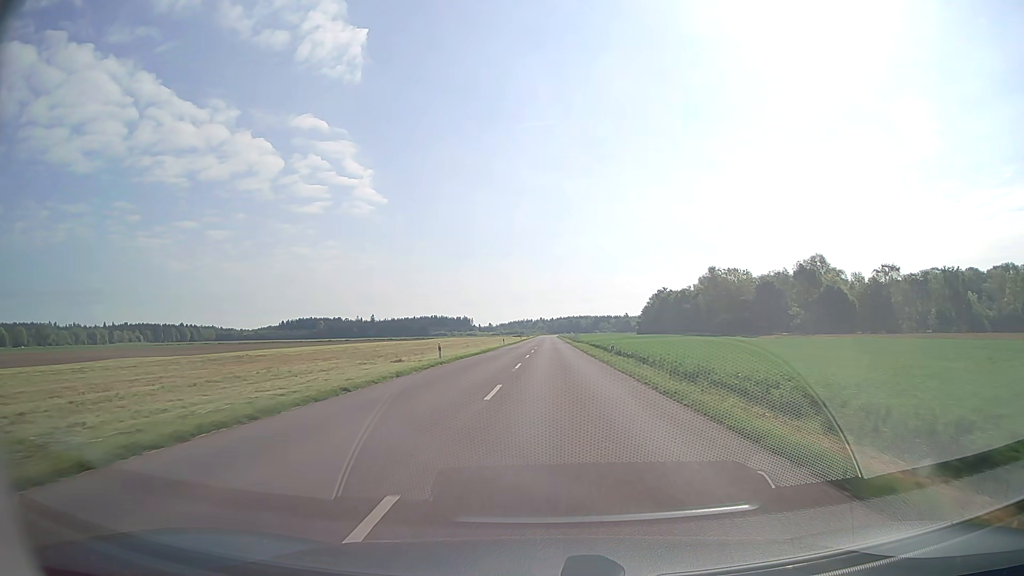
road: tertiary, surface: asphalt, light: Day
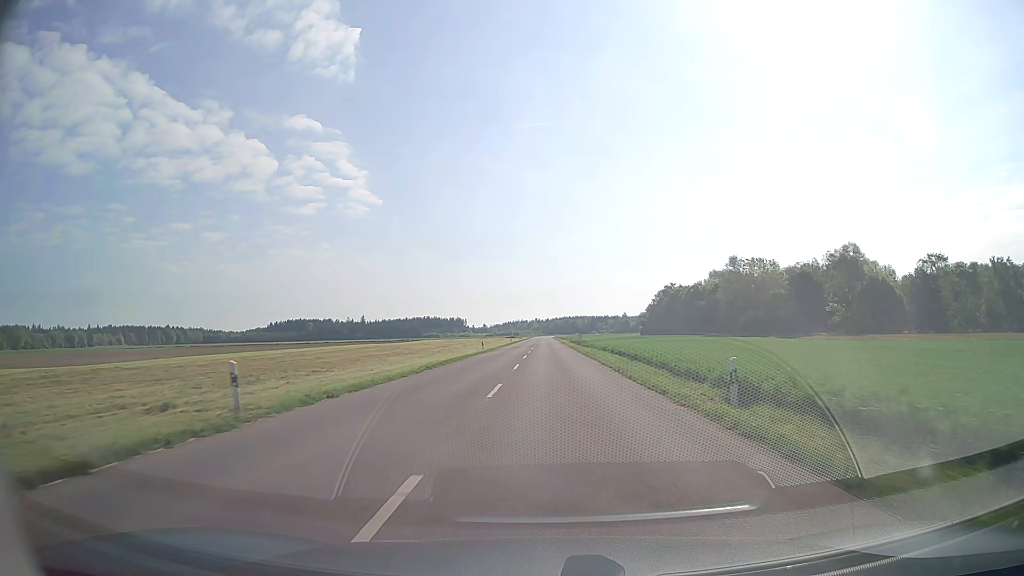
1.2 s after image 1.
(+0.1, +23.5) m; 0°
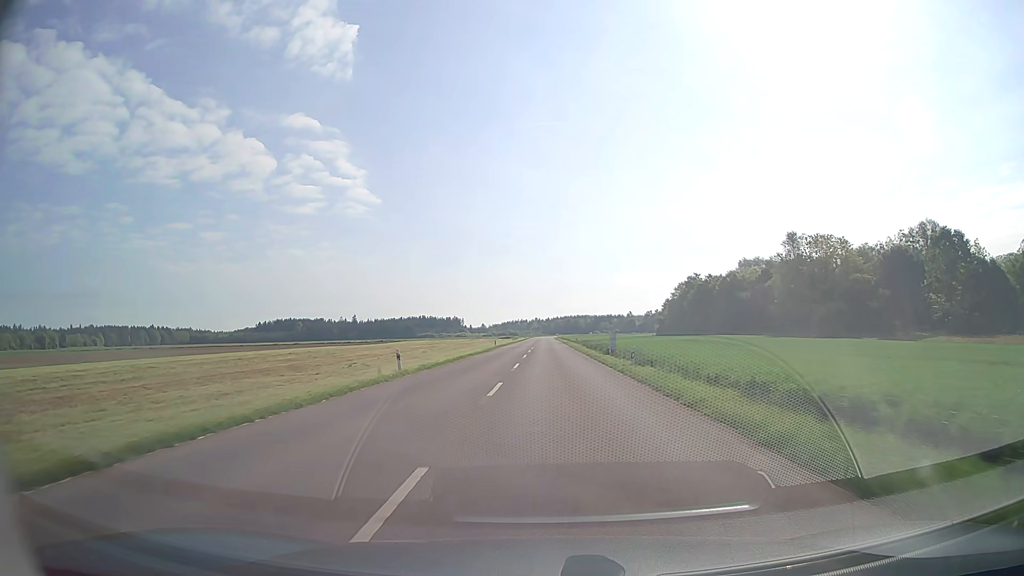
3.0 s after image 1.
(+0.1, +35.8) m; 0°
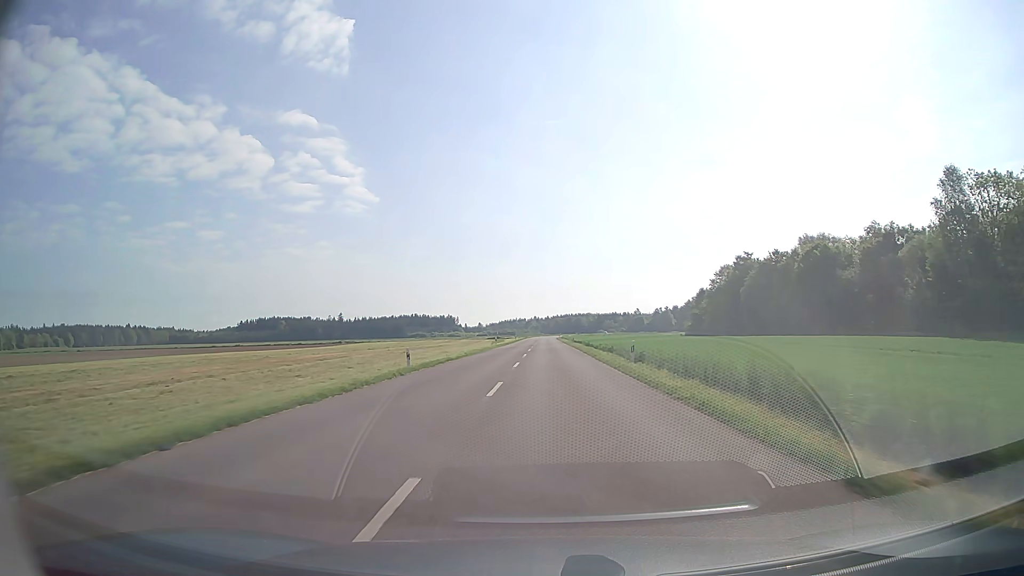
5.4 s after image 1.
(0.0, +48.8) m; 0°
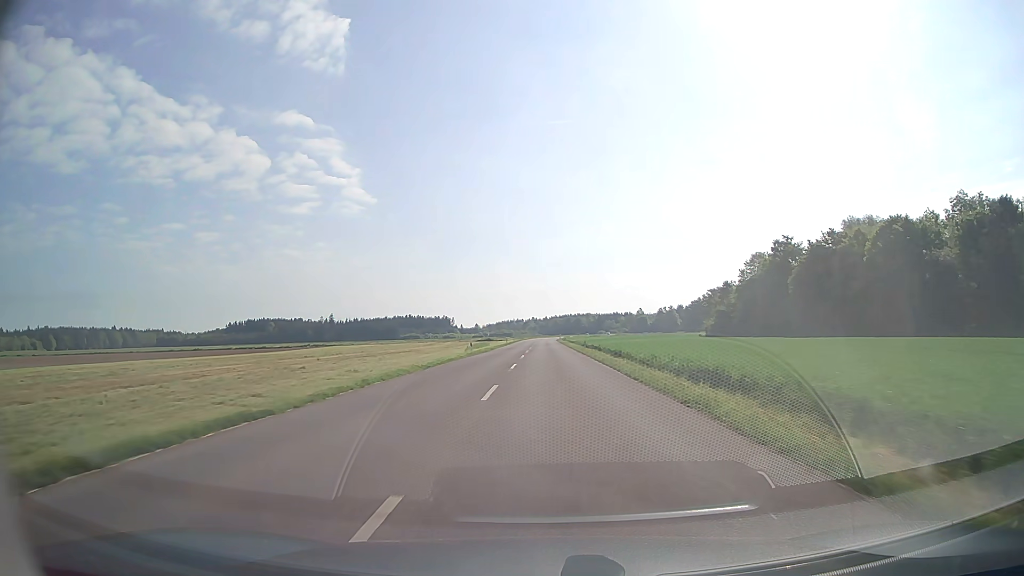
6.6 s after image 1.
(0.0, +24.8) m; 0°
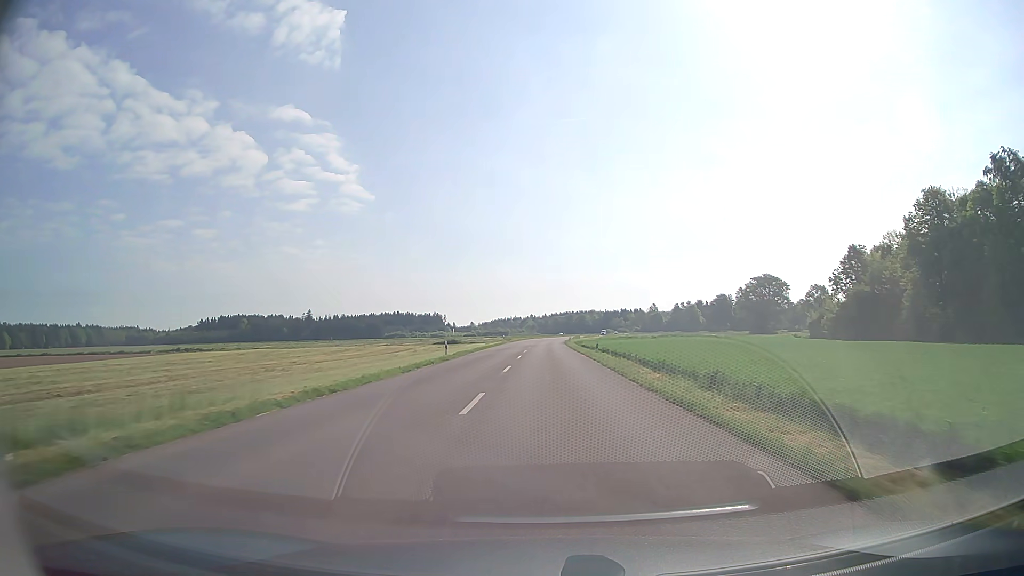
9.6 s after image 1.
(-0.1, +63.0) m; 0°
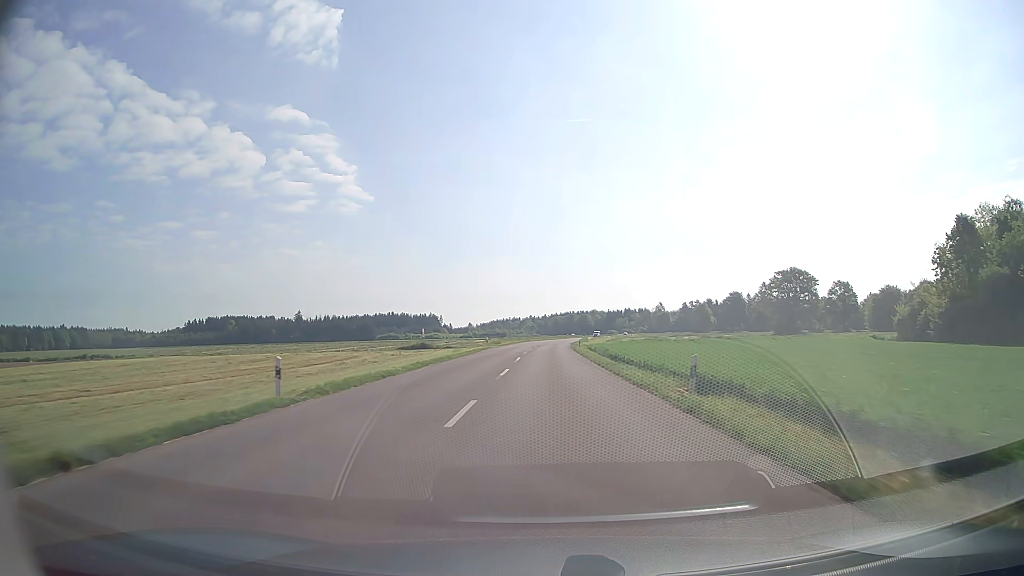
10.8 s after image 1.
(0.0, +25.6) m; 0°
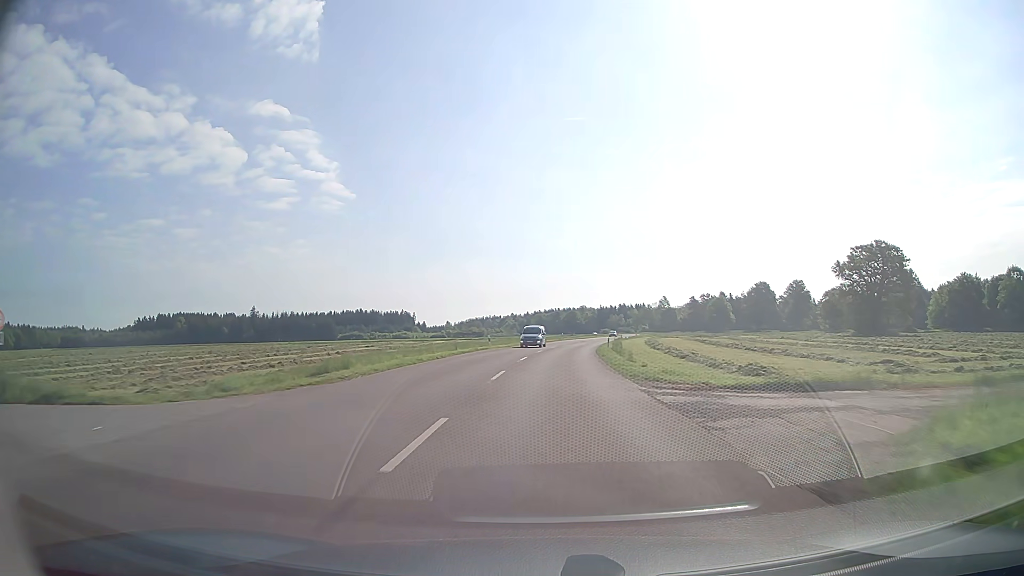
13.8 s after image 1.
(+0.3, +63.3) m; +1°
(0, +10) (0, +20) (+1, +30) (+1, +40) (+2, +50) (+3, +60) (+4, +70) (+5, +80) (+7, +90) (+8, +100) m
